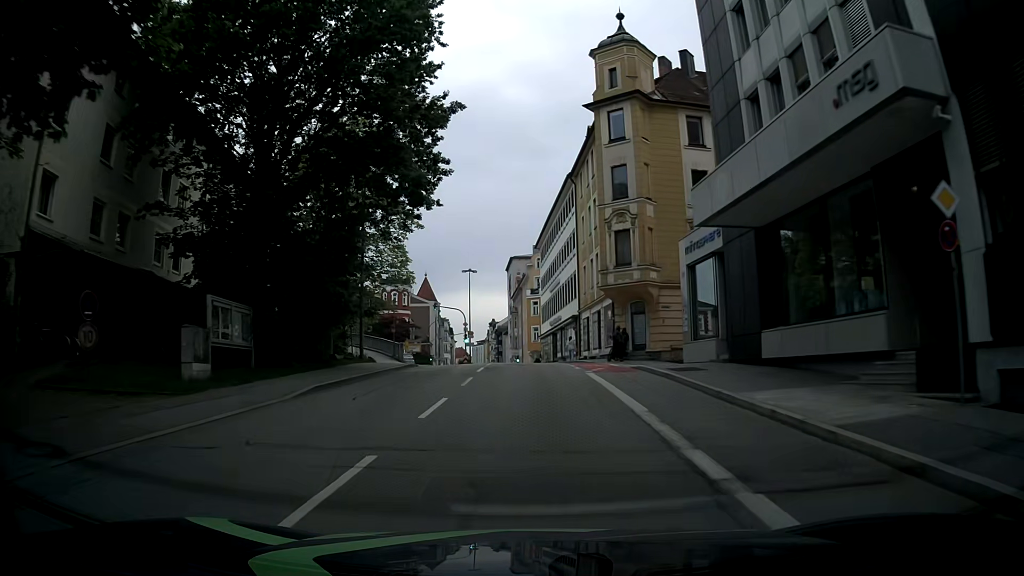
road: tertiary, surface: asphalt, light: Day
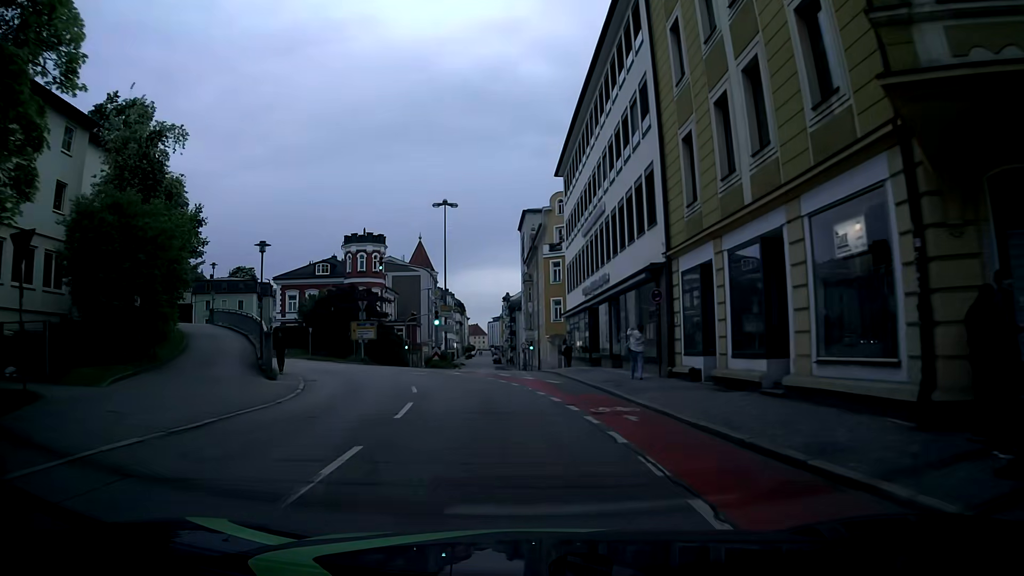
(-0.3, +29.3) m; -2°
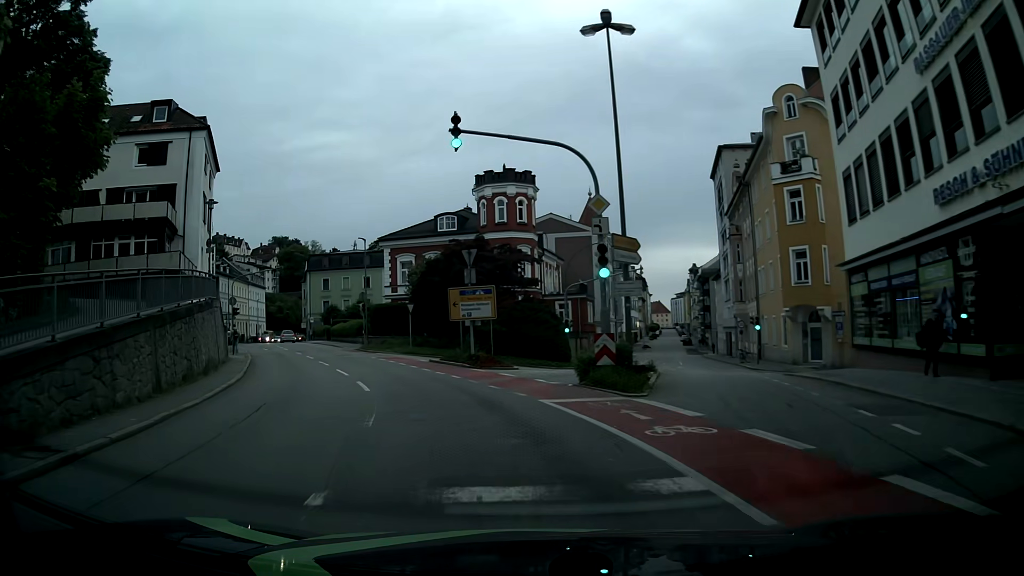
(-2.6, +23.3) m; -15°
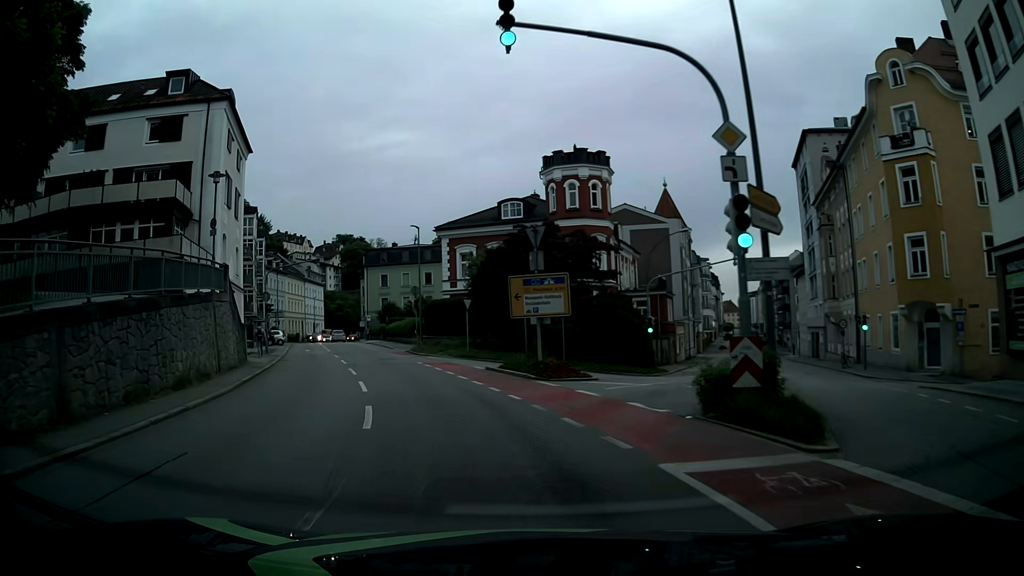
(-0.4, +6.0) m; -6°
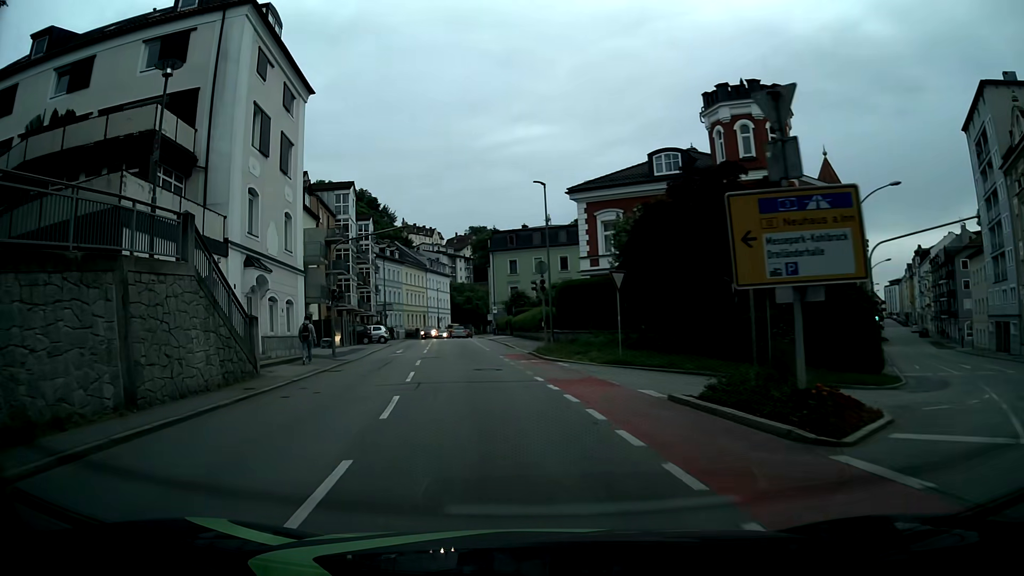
(-1.2, +12.1) m; -12°
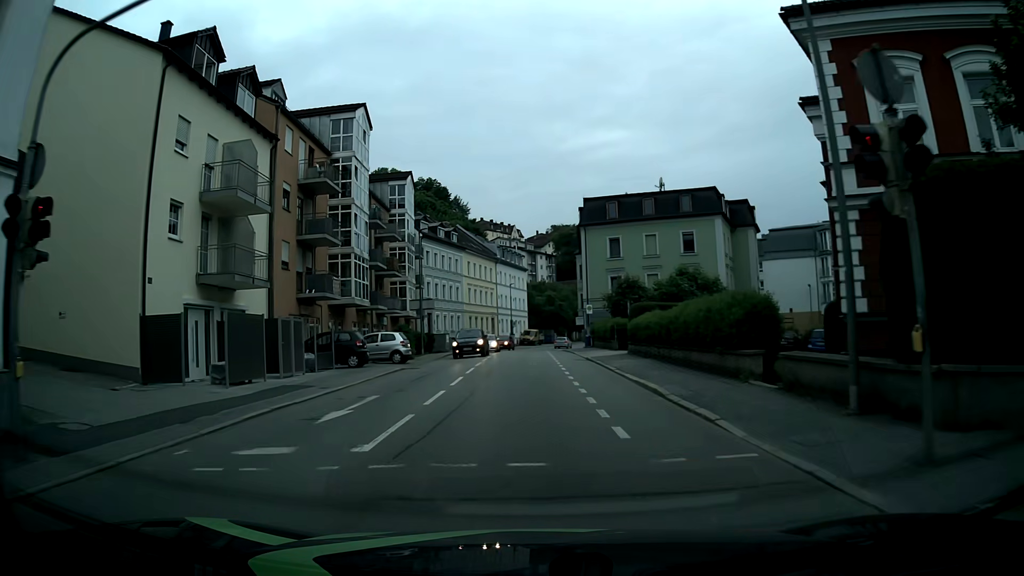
(-2.1, +24.6) m; -7°
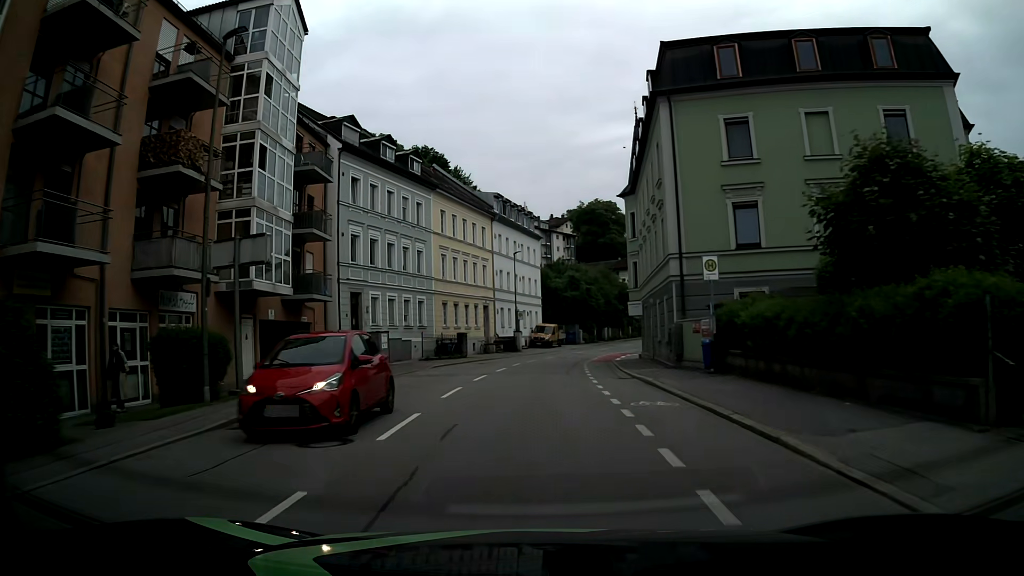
(-0.2, +31.9) m; -1°
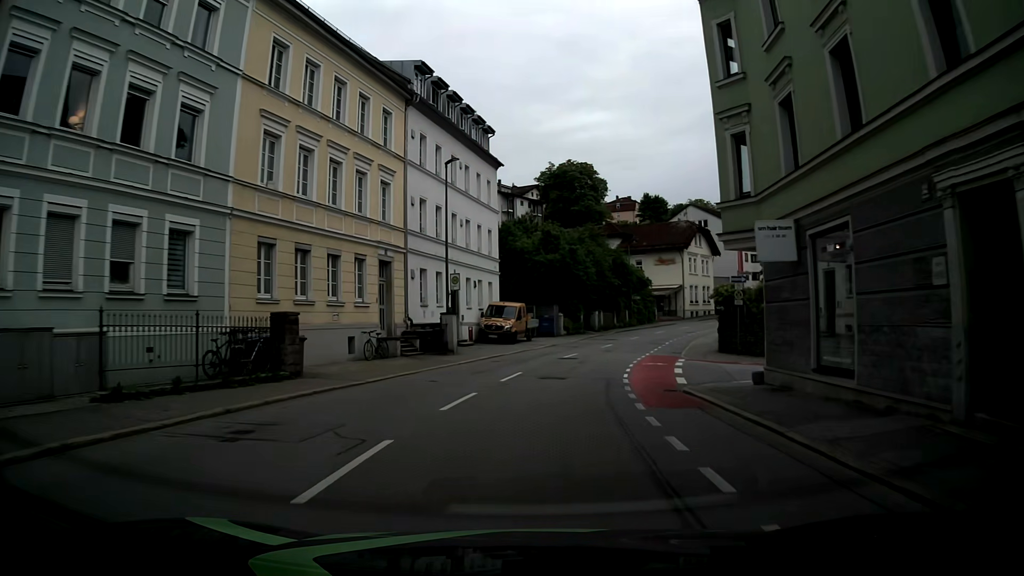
(+0.4, +27.3) m; +3°
(0, +10) (+1, +20) (+3, +30) (+6, +39) (+9, +49) (+13, +58) (+18, +67) (+23, +75) (+30, +83) (+37, +90) m
